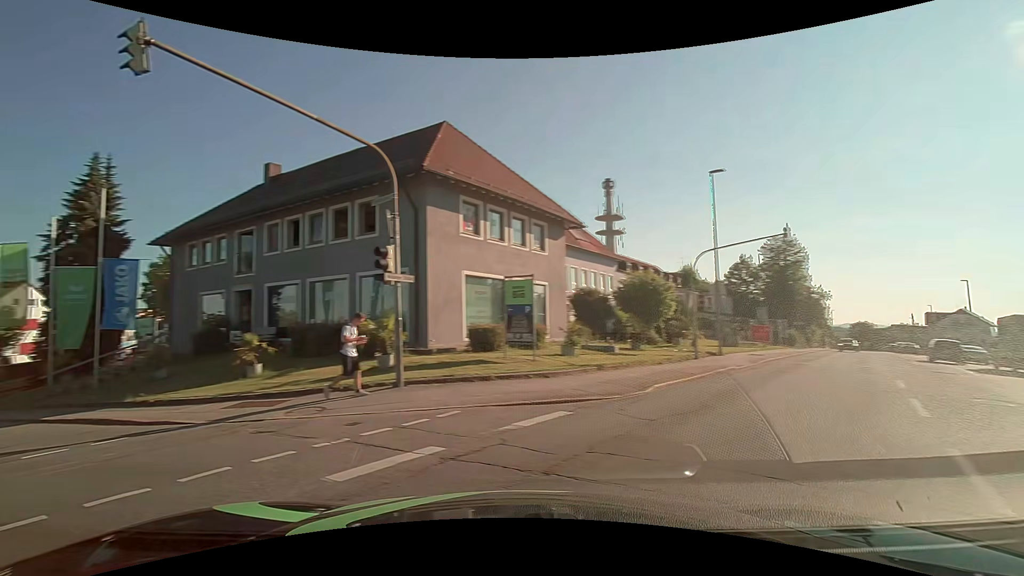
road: tertiary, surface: asphalt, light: Day
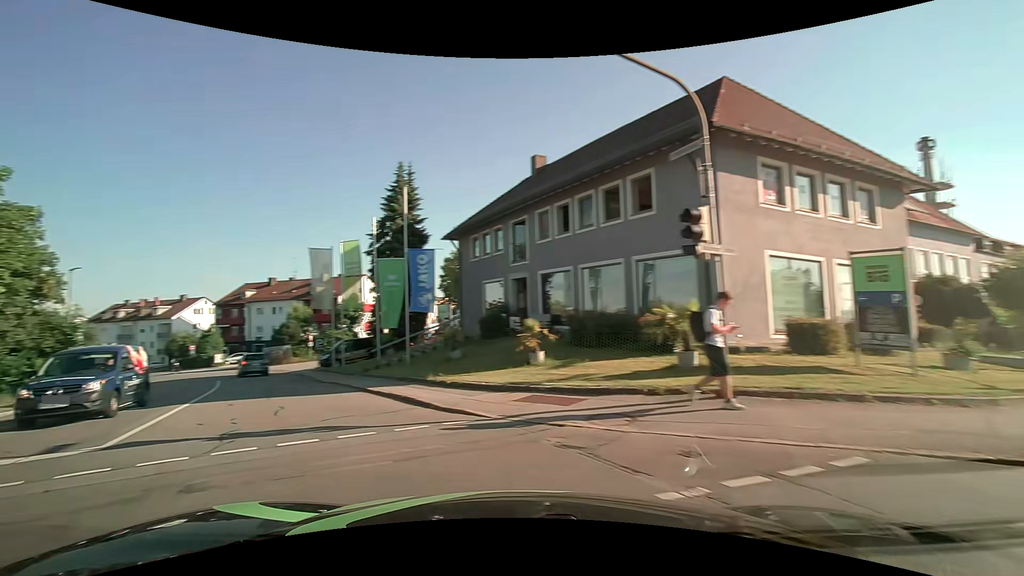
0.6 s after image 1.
(-0.7, +2.9) m; -29°
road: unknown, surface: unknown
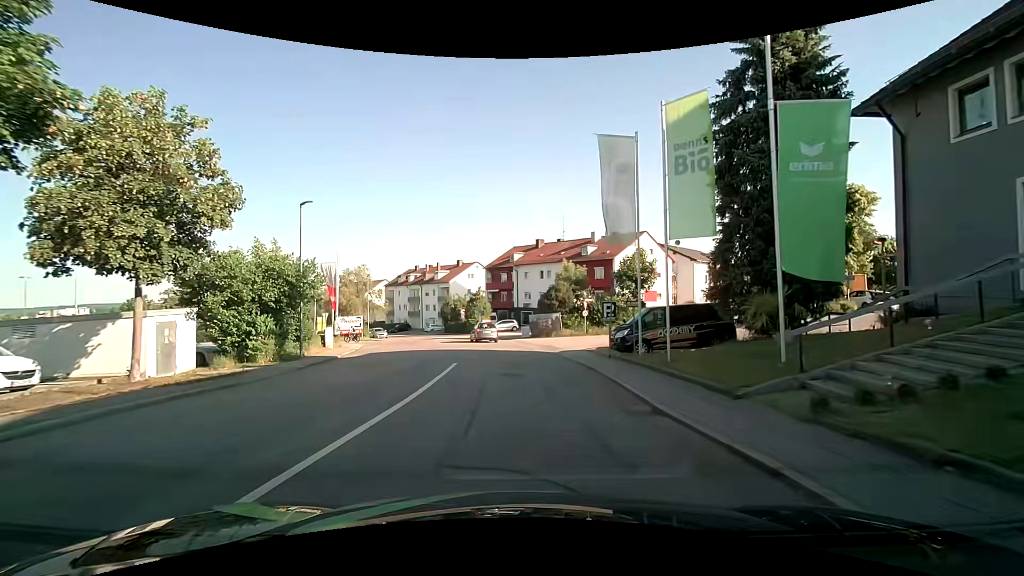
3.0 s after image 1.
(-6.9, +15.8) m; -31°
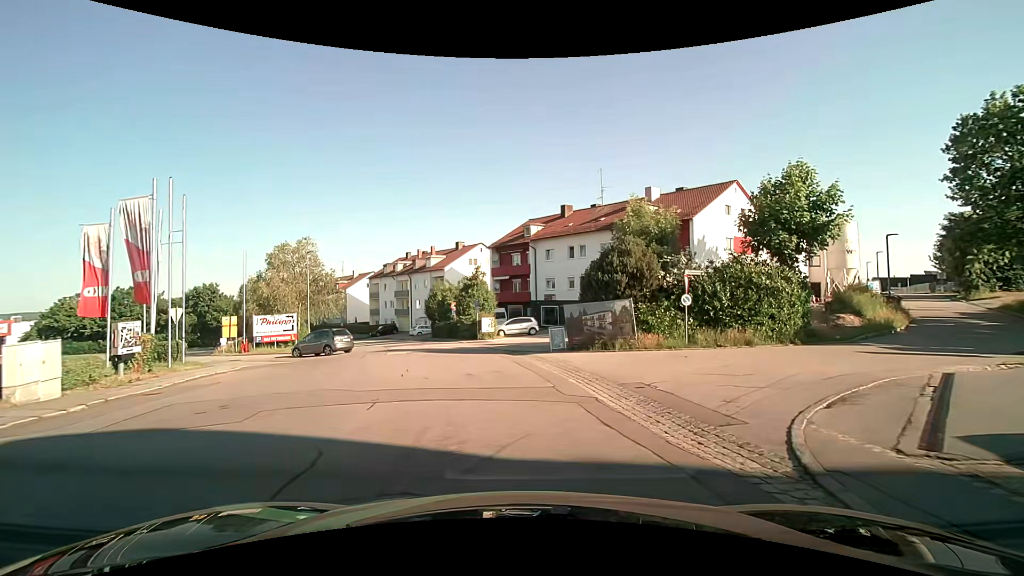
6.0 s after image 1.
(-0.3, +21.6) m; 0°
